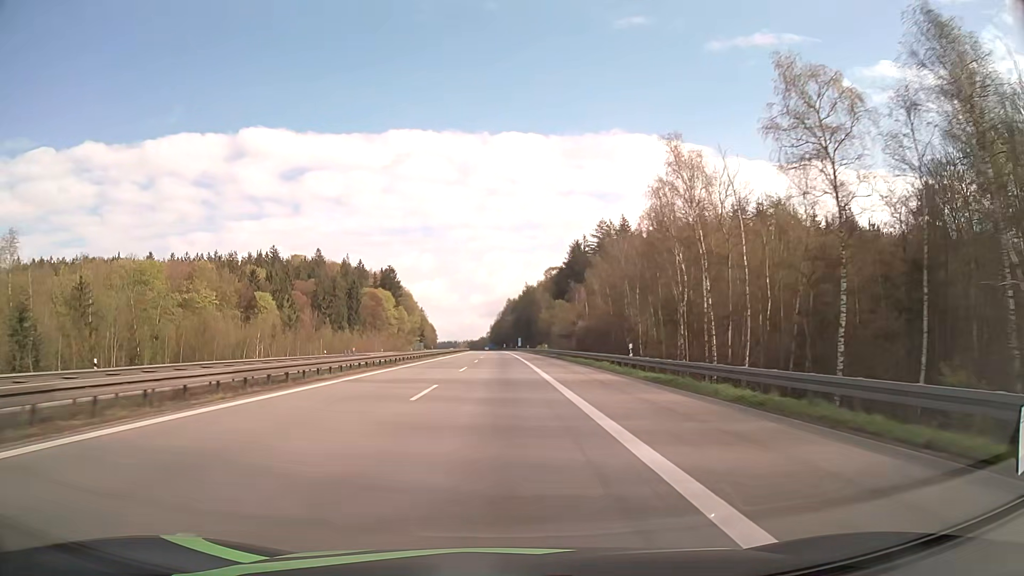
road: motorway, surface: asphalt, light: Day
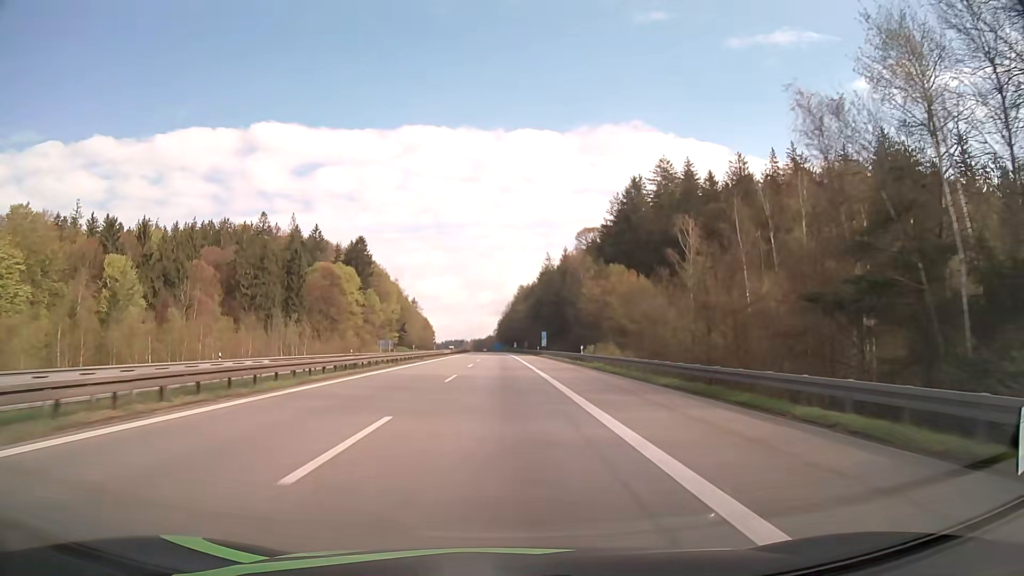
(-0.7, +81.9) m; -1°
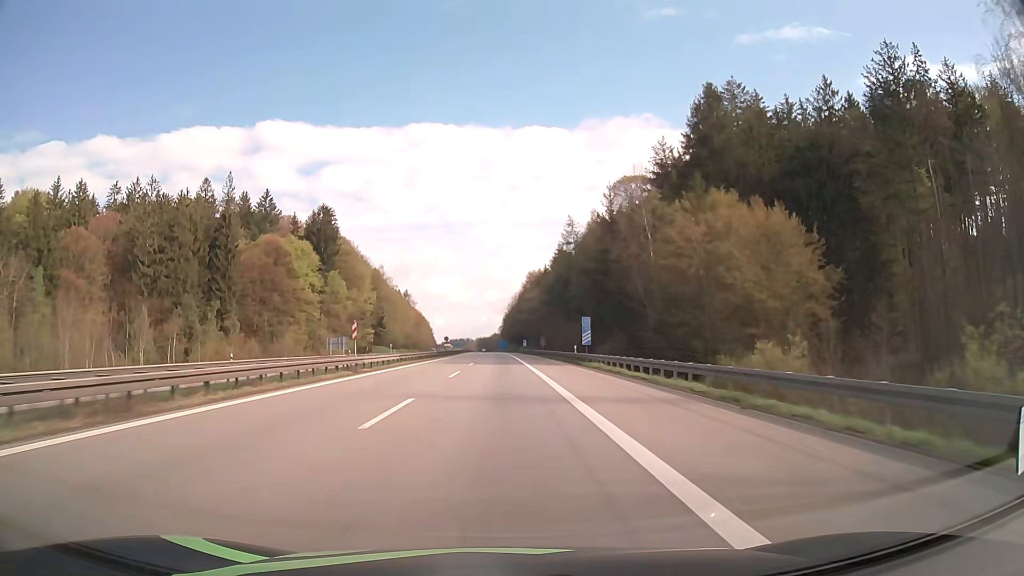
(-0.1, +49.5) m; -1°
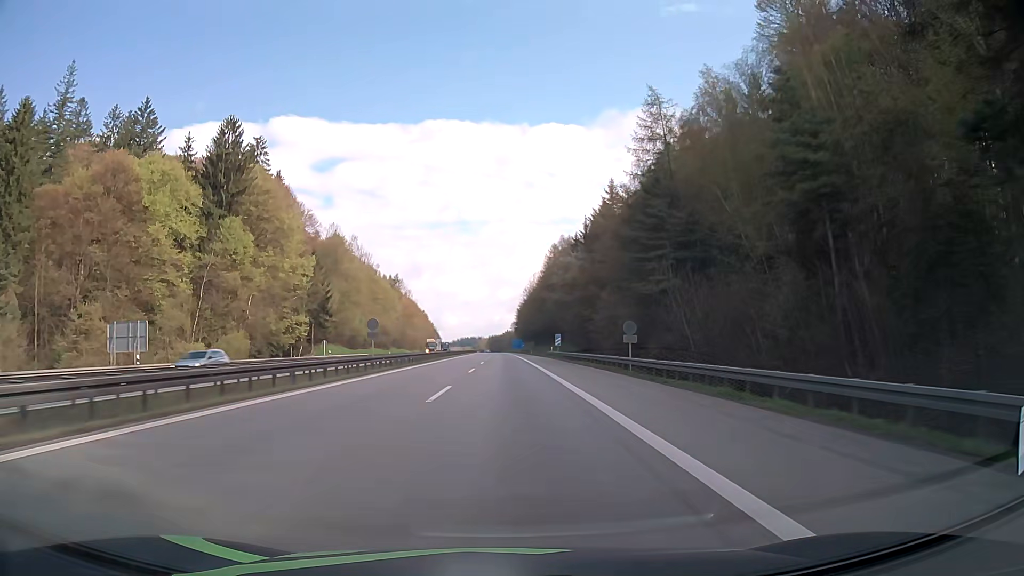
(-0.7, +66.5) m; -1°
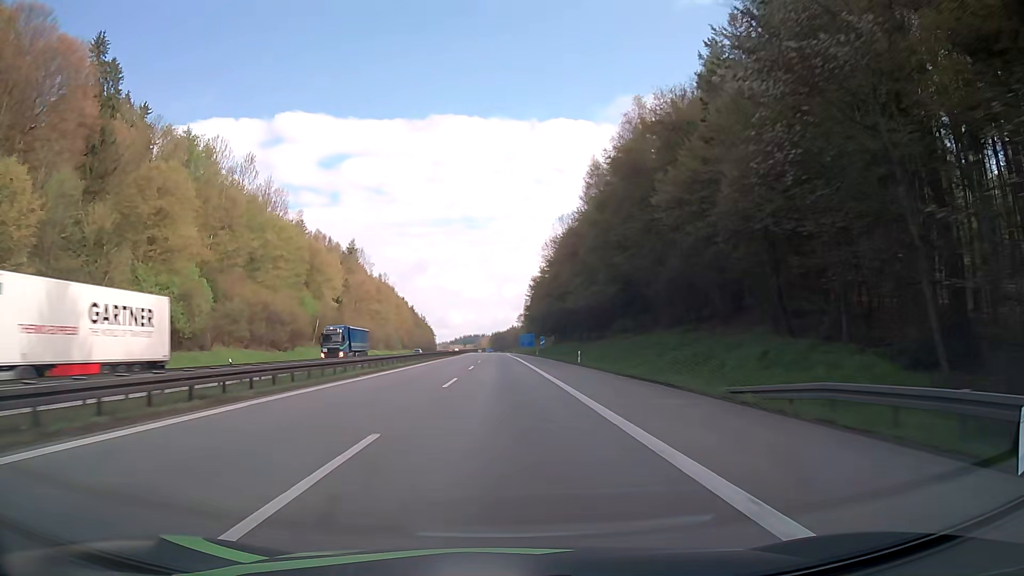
(-0.2, +84.0) m; 0°
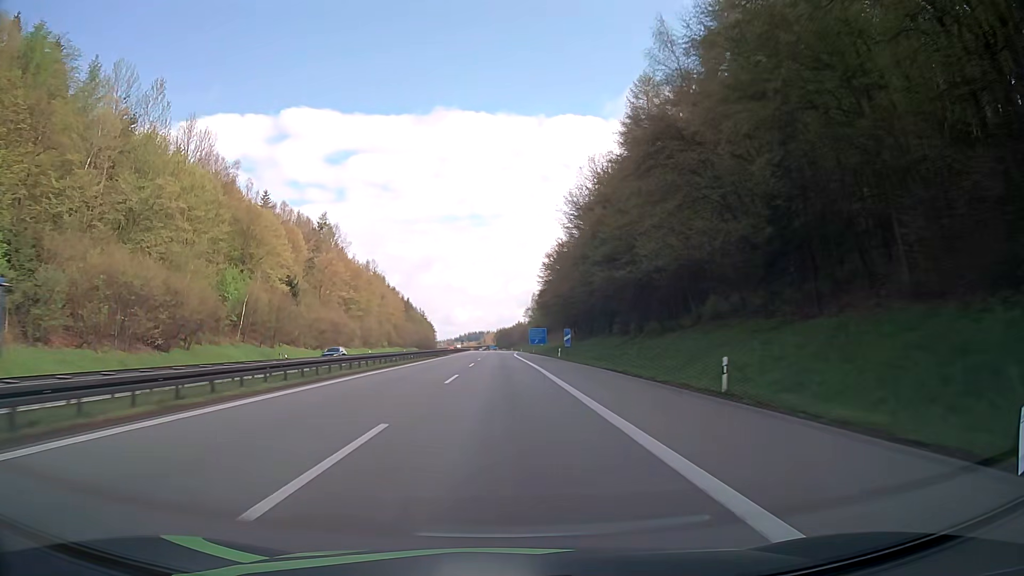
(-0.2, +33.9) m; 0°
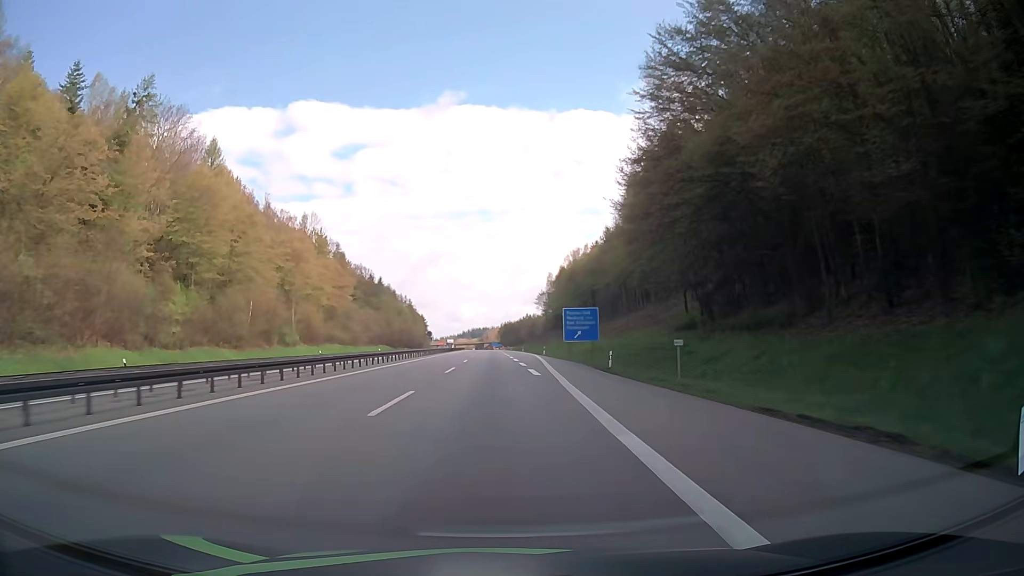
(-0.6, +82.5) m; 0°
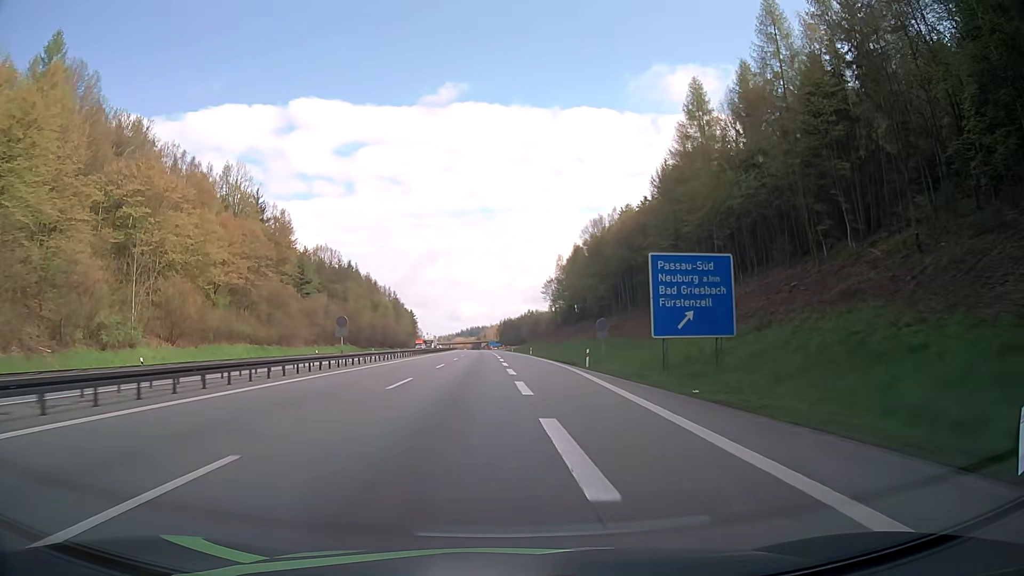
(-0.1, +46.5) m; 0°
(0, +10) (0, +20) (0, +30) (0, +40) (0, +50) (0, +60) (0, +70) (0, +80) (-1, +90) (-1, +100) m
